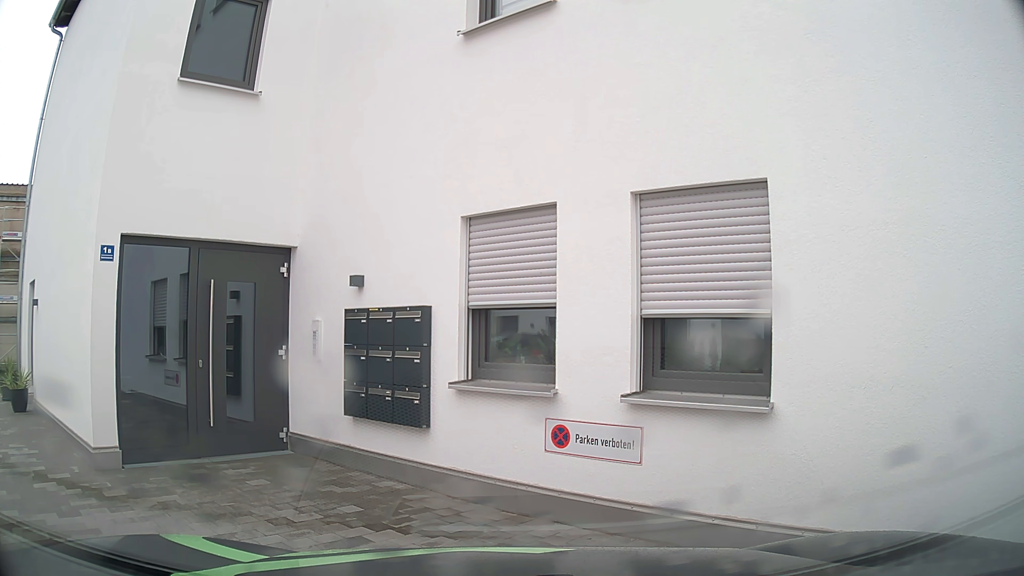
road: tertiary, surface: asphalt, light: Day
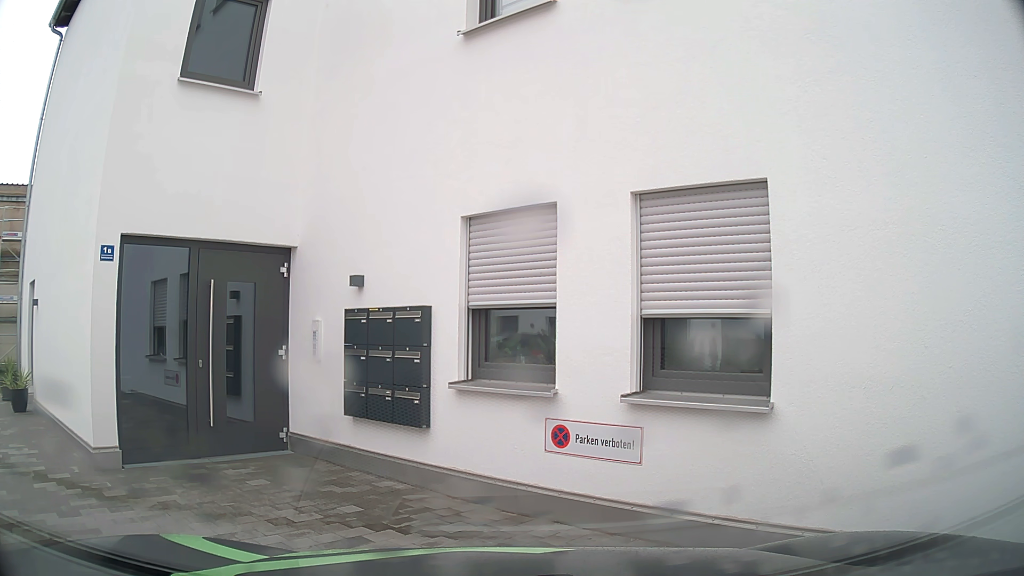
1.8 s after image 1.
(0.0, 0.0) m; 0°
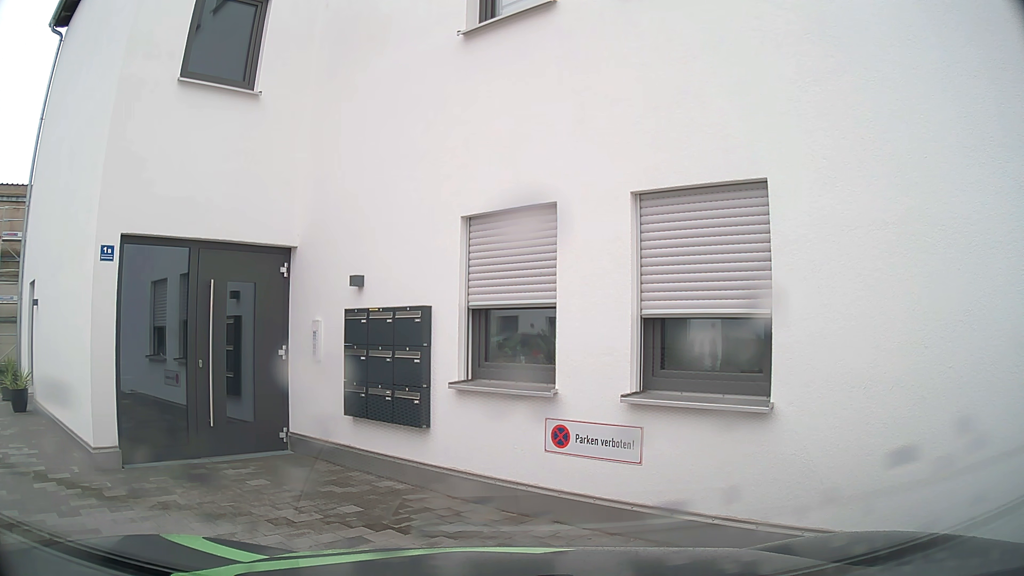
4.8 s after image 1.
(0.0, 0.0) m; 0°
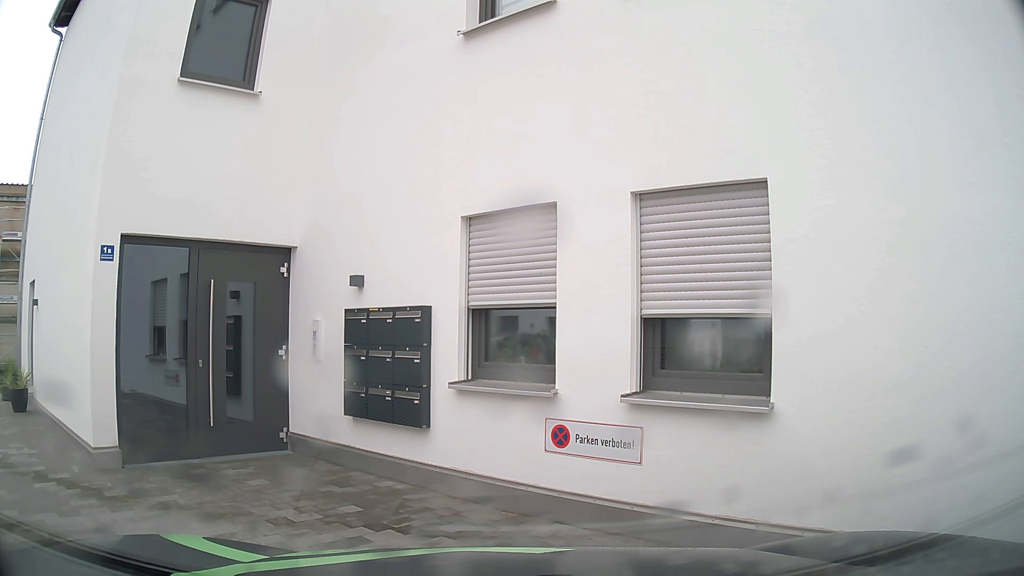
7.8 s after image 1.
(0.0, 0.0) m; 0°
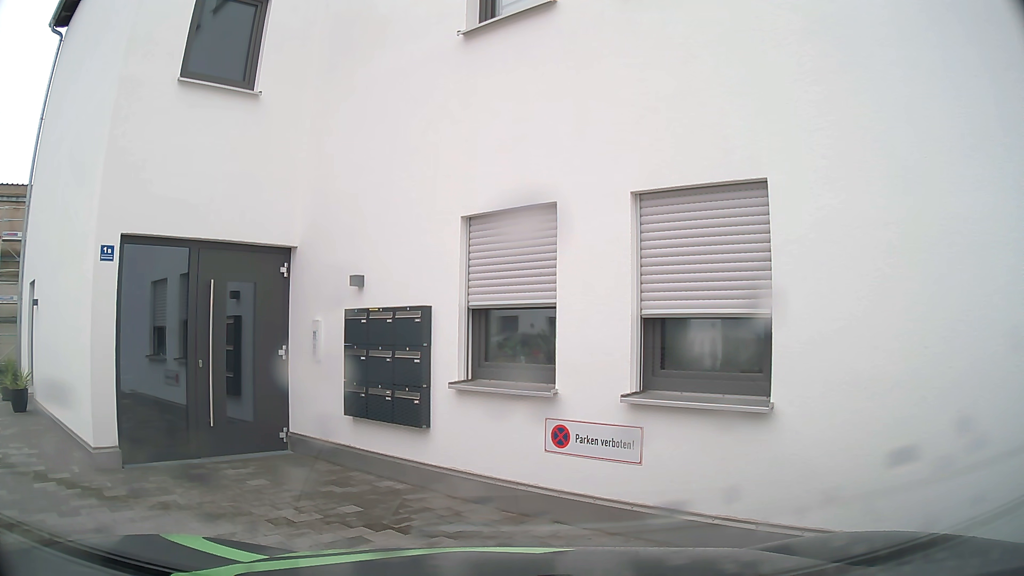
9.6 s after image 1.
(0.0, 0.0) m; 0°
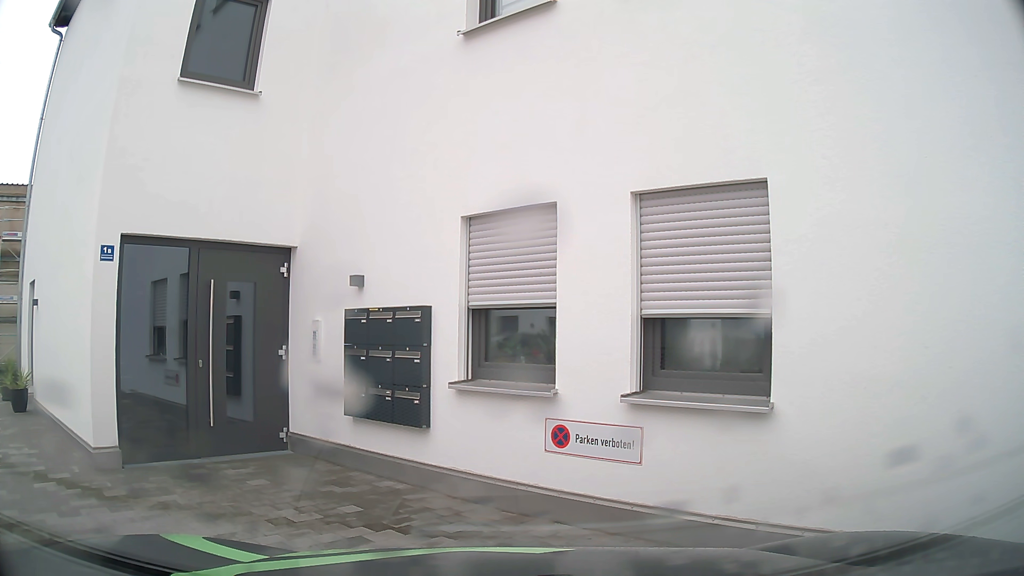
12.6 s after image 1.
(0.0, 0.0) m; 0°
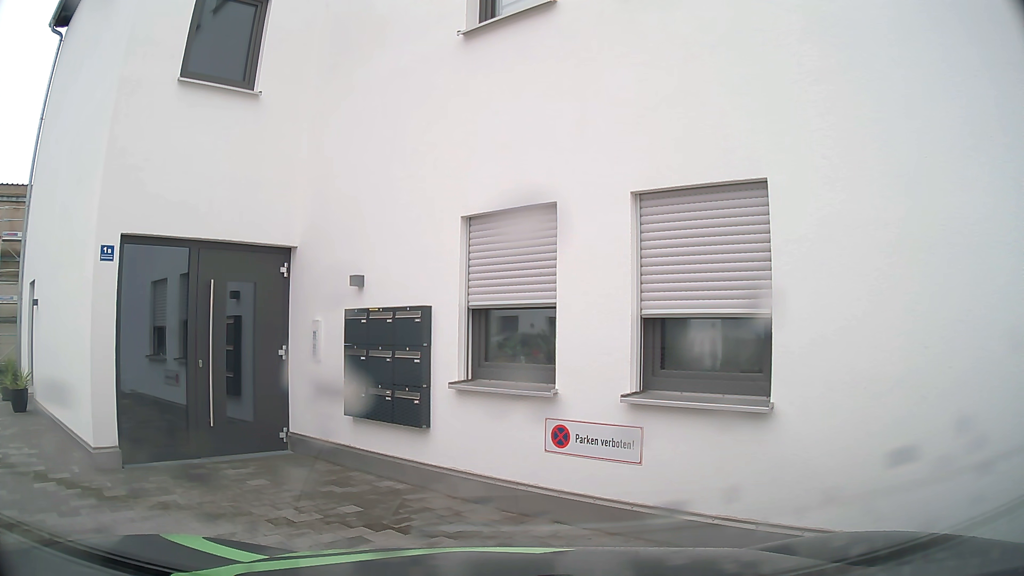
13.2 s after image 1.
(0.0, 0.0) m; 0°
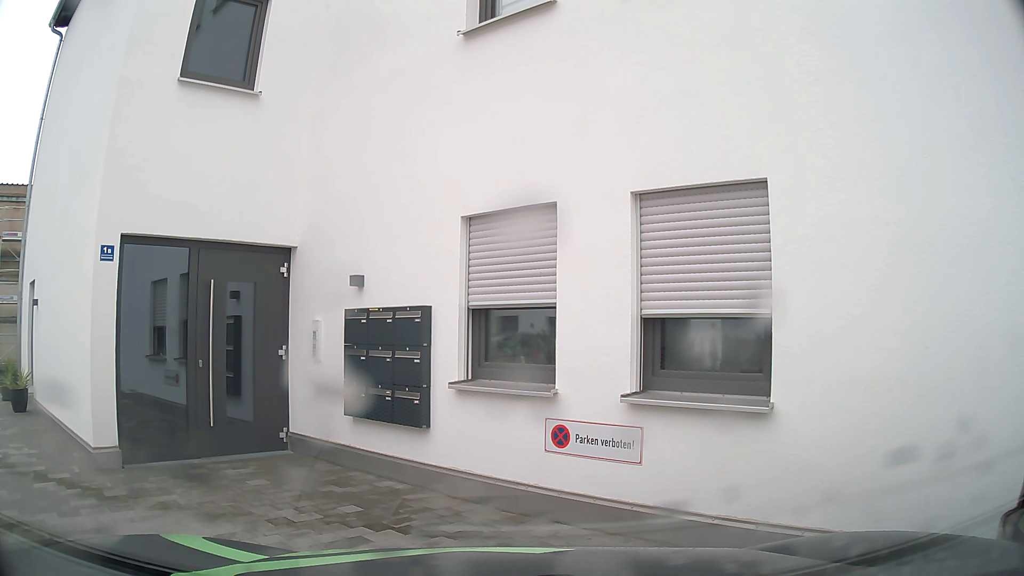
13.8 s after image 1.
(0.0, 0.0) m; 0°
